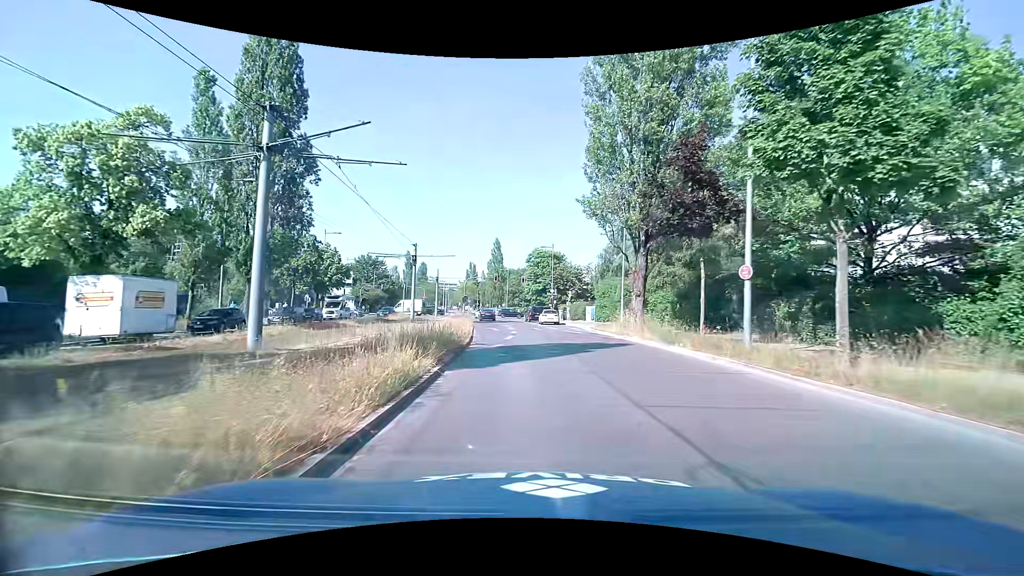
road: secondary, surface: asphalt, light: Day
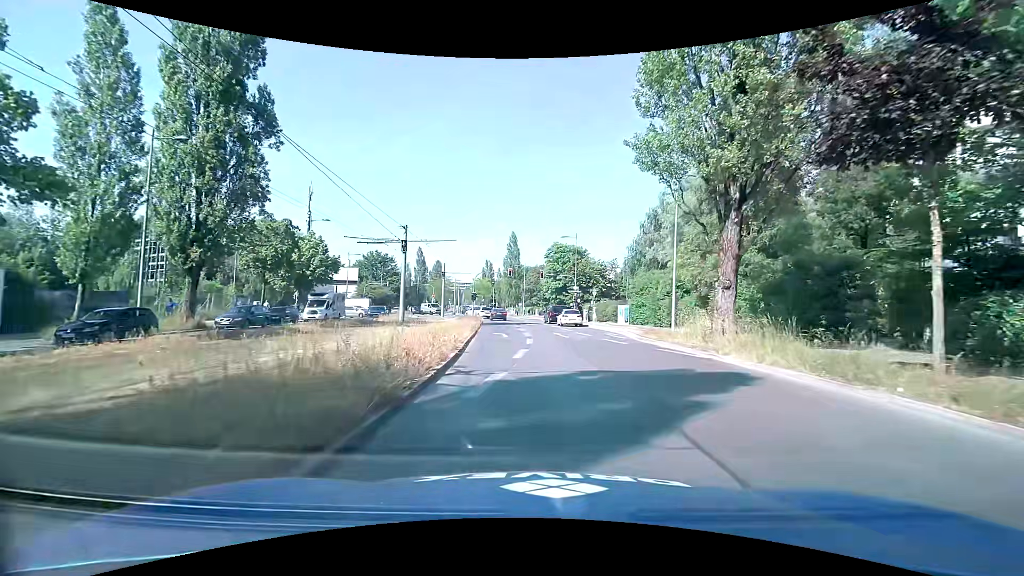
(-0.1, +9.3) m; -2°
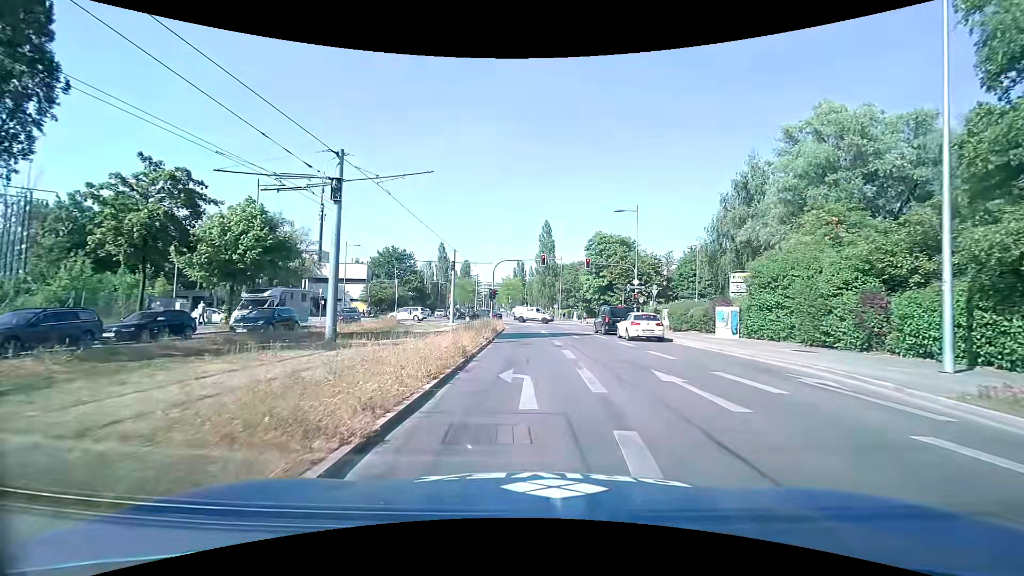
(-0.7, +17.0) m; -5°
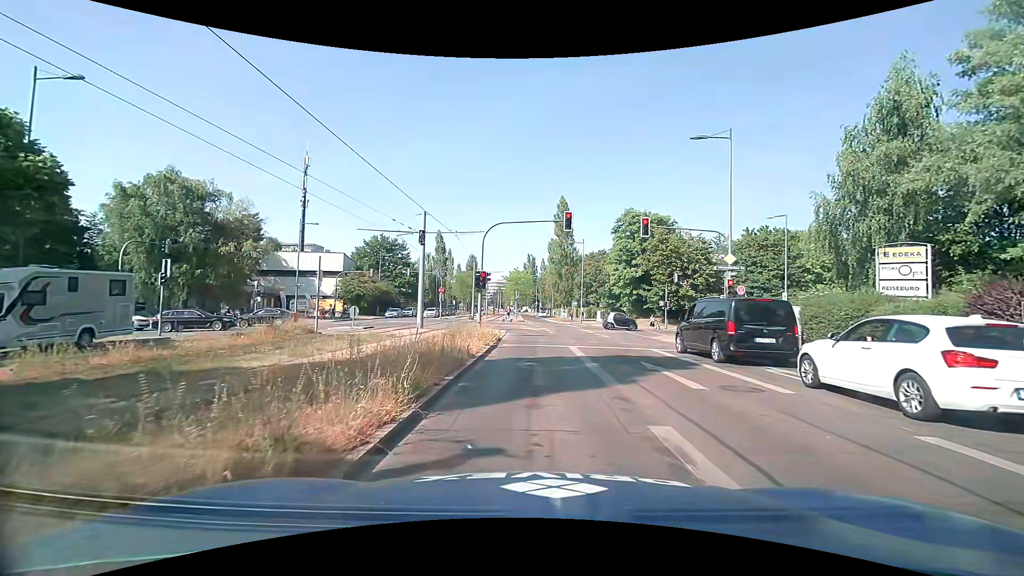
(-0.1, +17.7) m; -1°
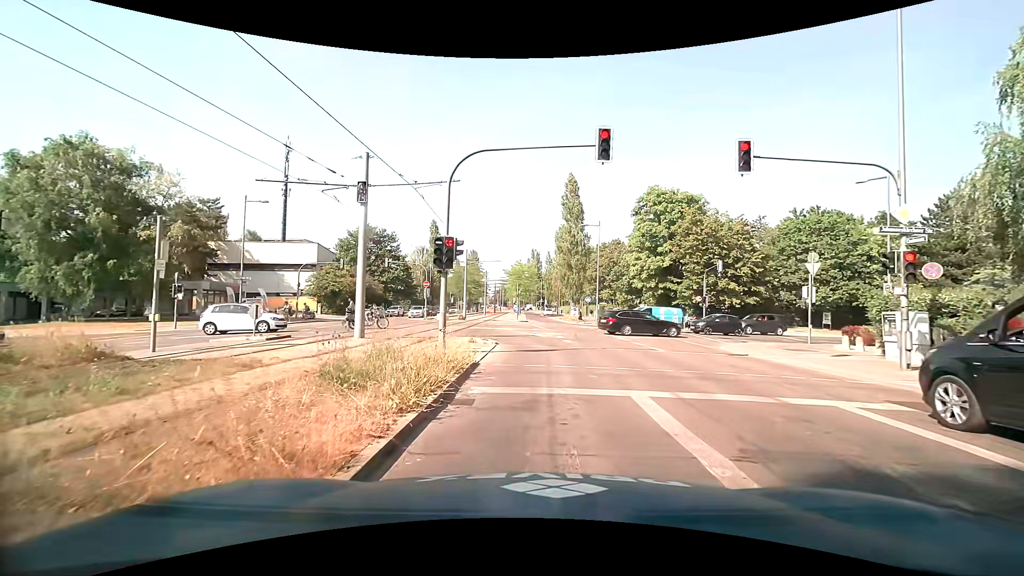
(0.0, +11.0) m; 0°
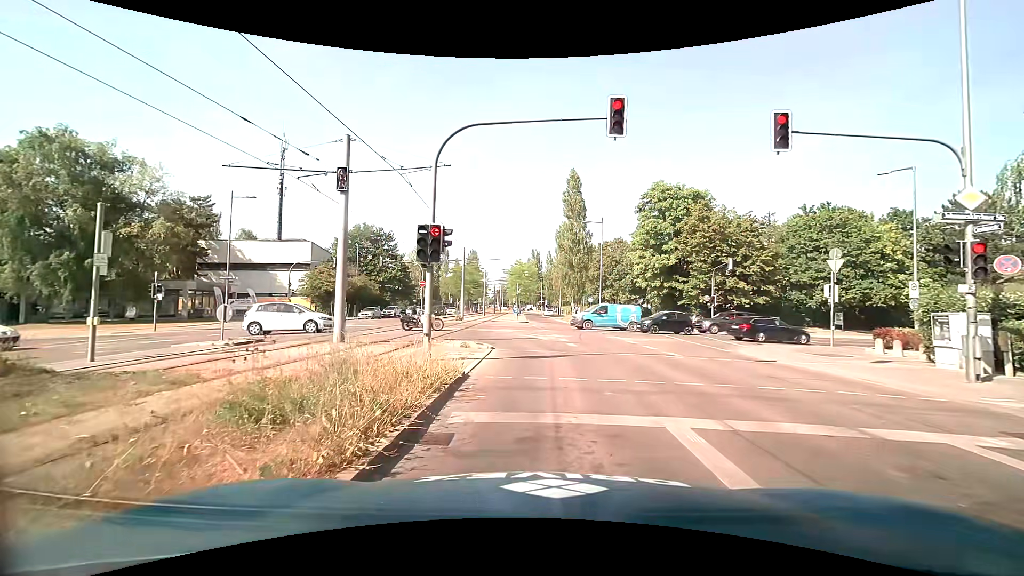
(0.0, +1.9) m; 0°
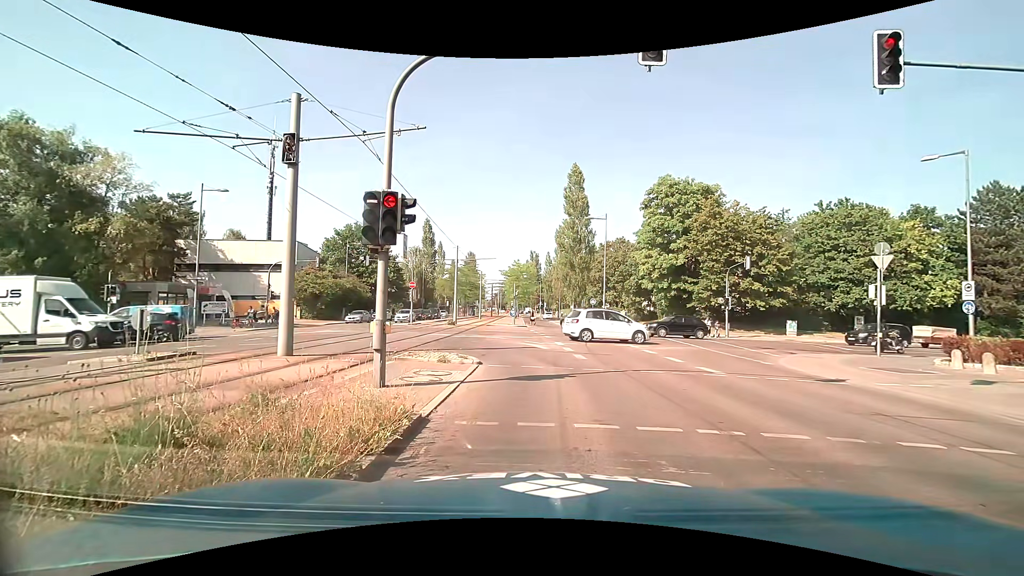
(0.0, +3.4) m; +1°
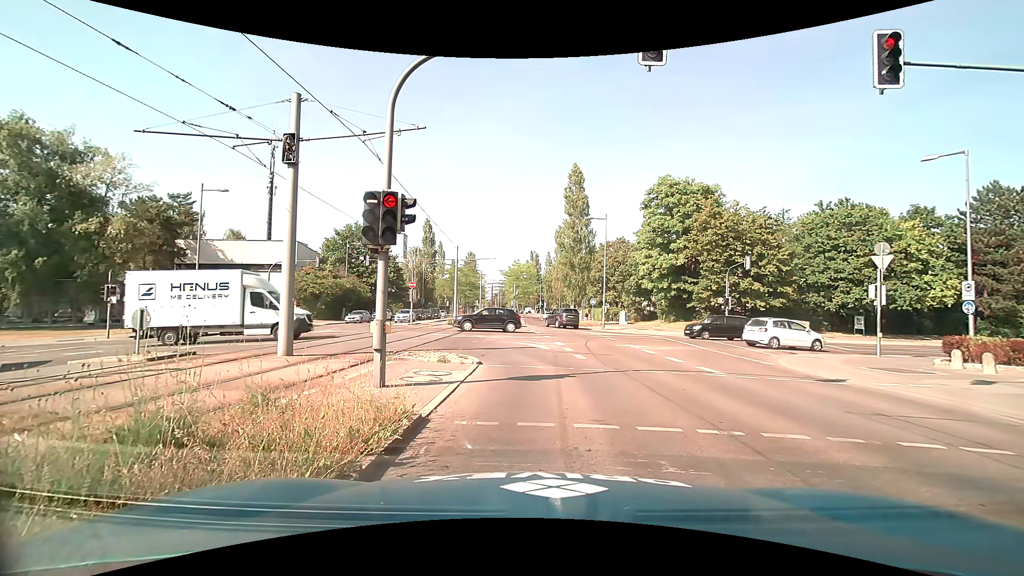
(0.0, 0.0) m; 0°
